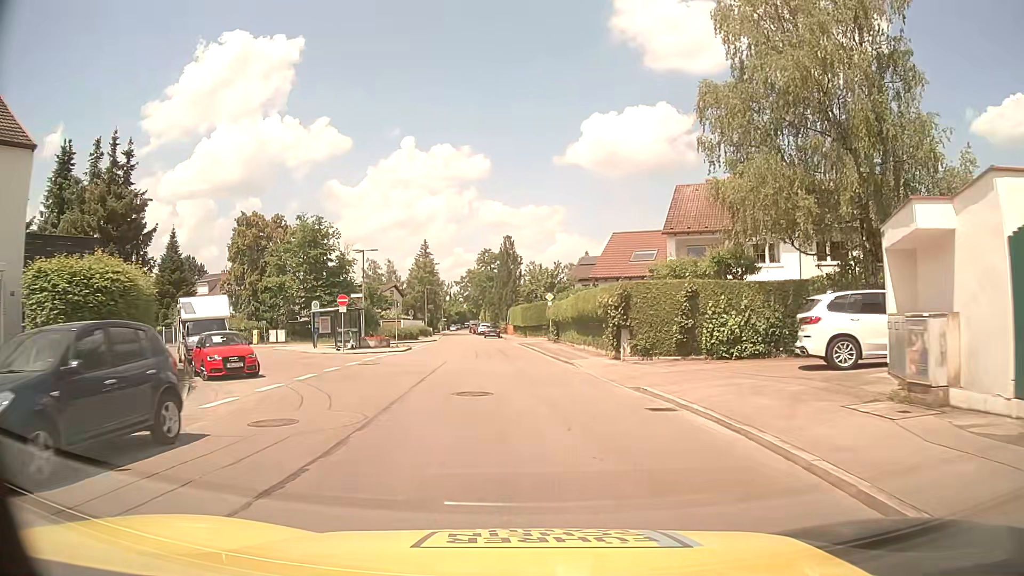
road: residential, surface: asphalt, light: Day
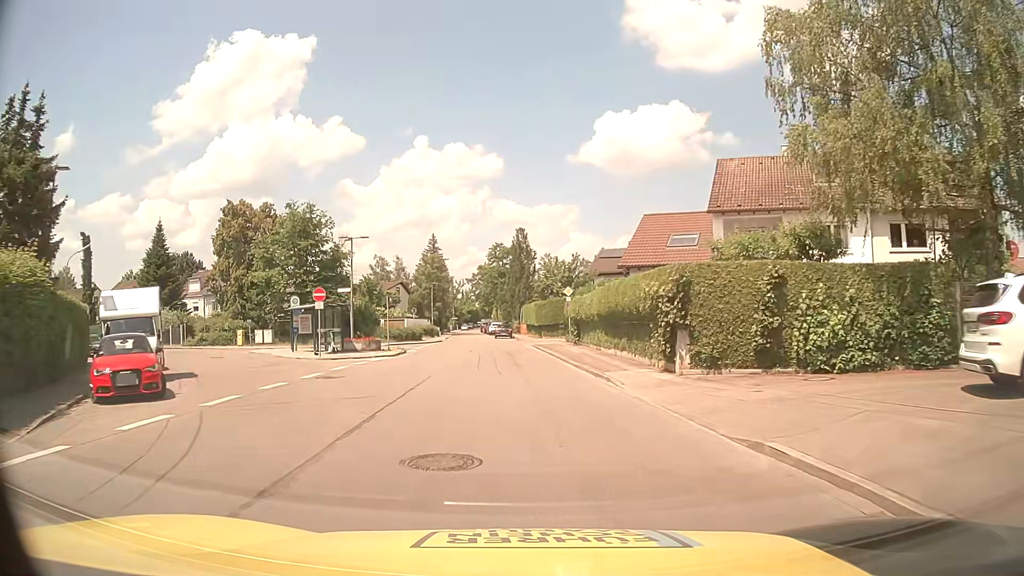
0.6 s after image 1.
(0.0, +6.4) m; -1°
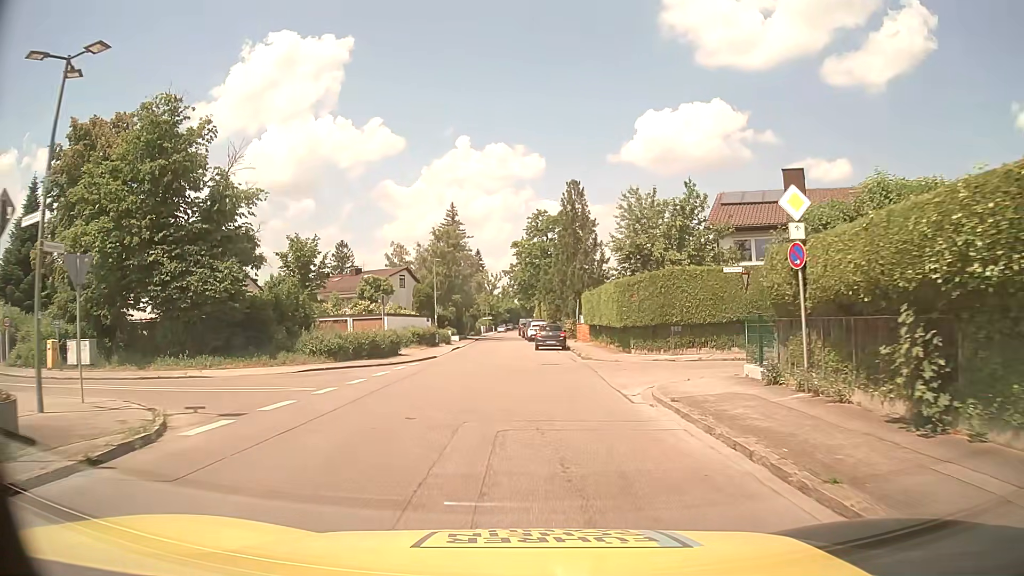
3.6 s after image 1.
(-1.1, +29.5) m; -4°
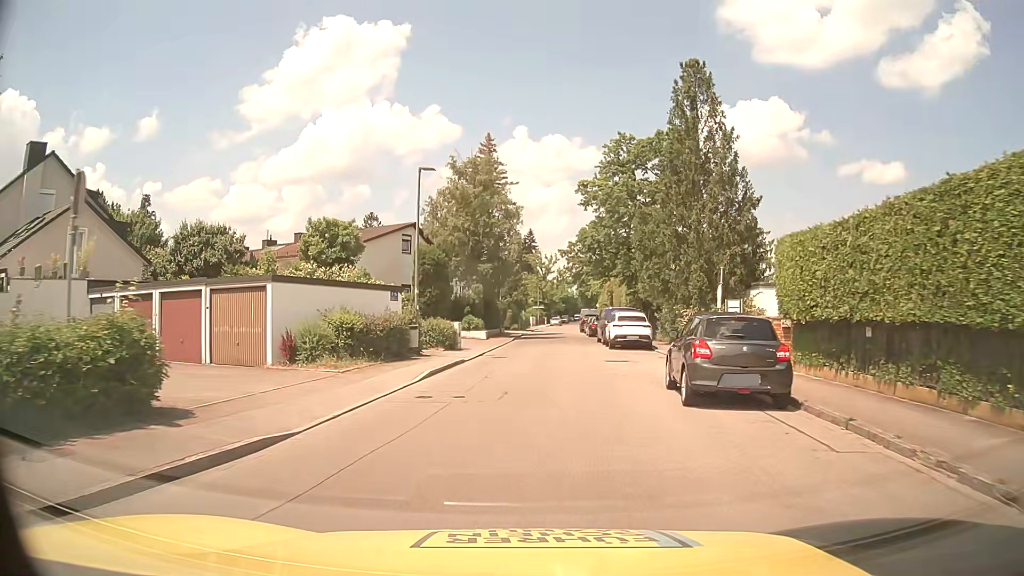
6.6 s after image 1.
(-1.2, +27.1) m; -5°
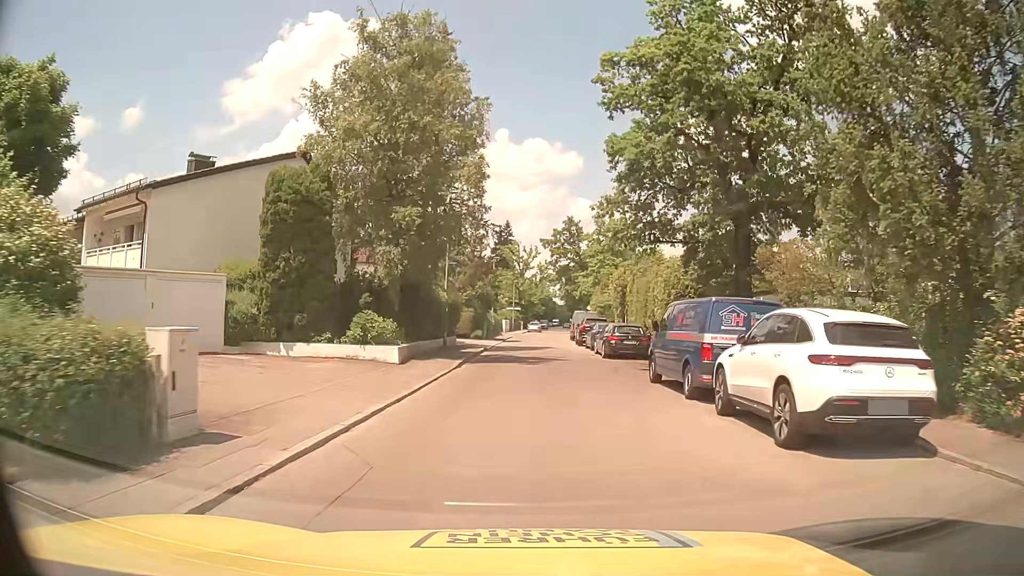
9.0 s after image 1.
(+0.3, +22.3) m; +2°
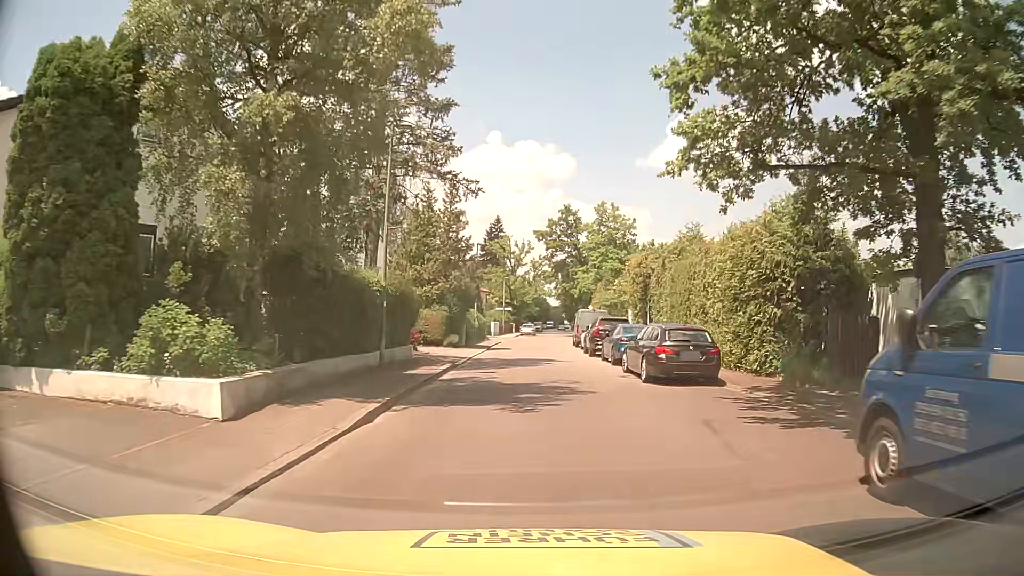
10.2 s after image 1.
(0.0, +11.1) m; -1°
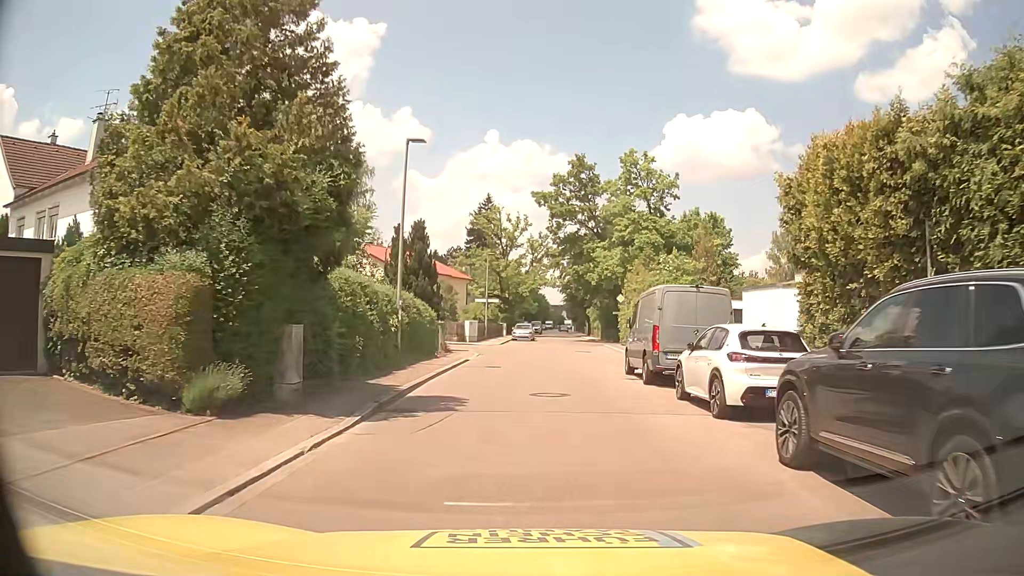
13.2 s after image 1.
(+0.7, +25.6) m; +3°
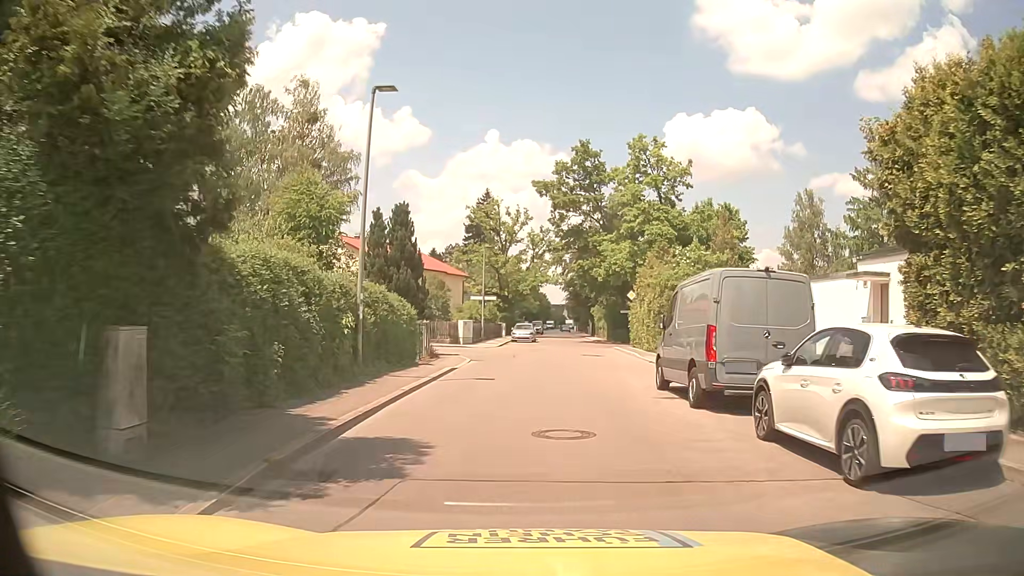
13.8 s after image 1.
(-0.1, +4.6) m; -2°
